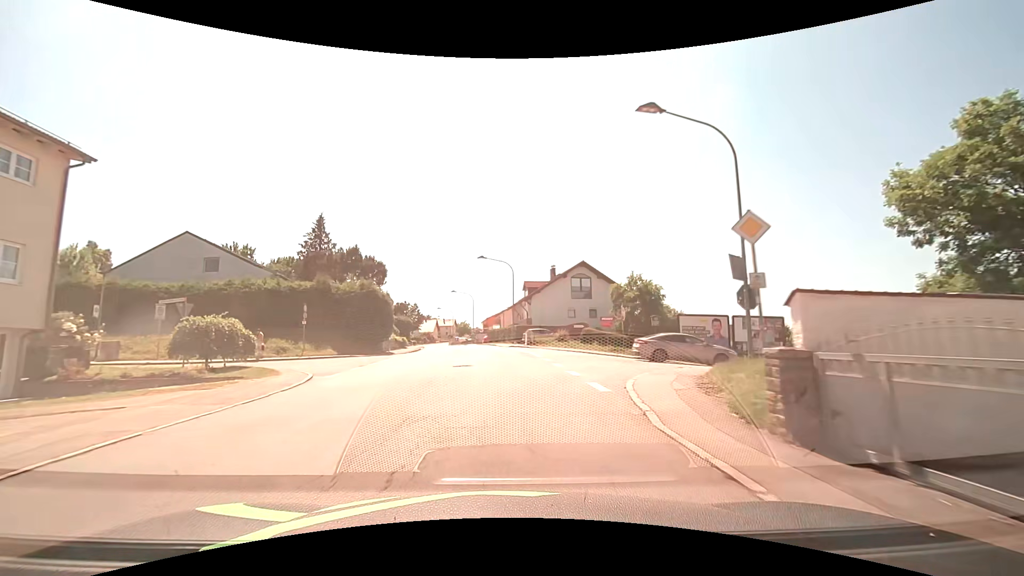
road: unclassified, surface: asphalt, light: Day
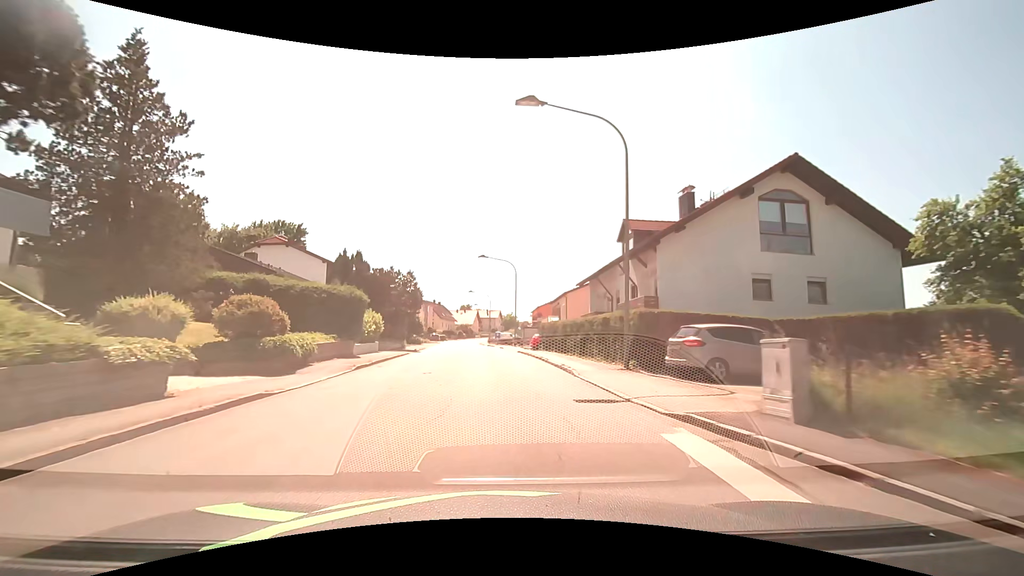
(-1.6, +36.0) m; -5°
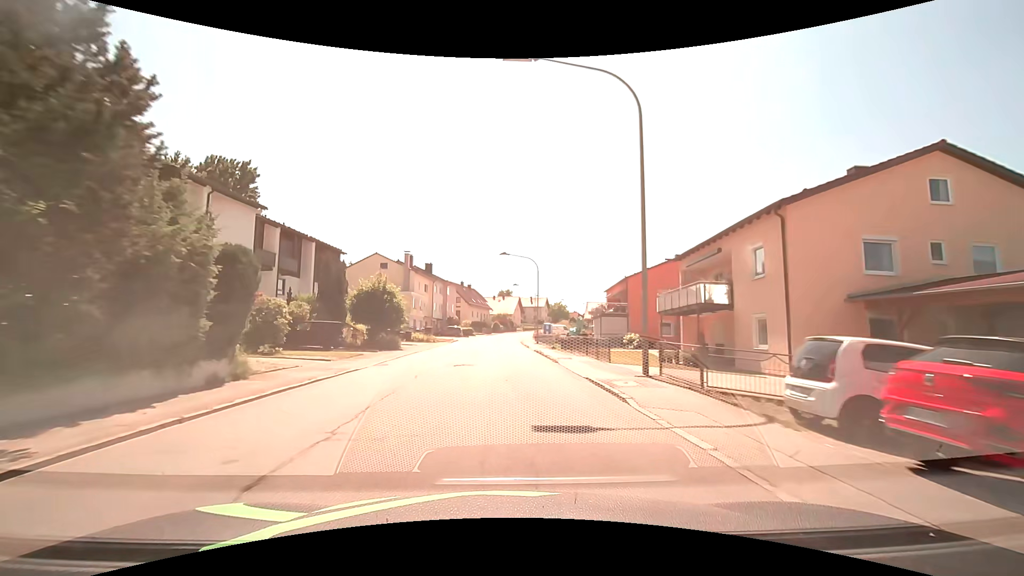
(-1.8, +37.0) m; -5°
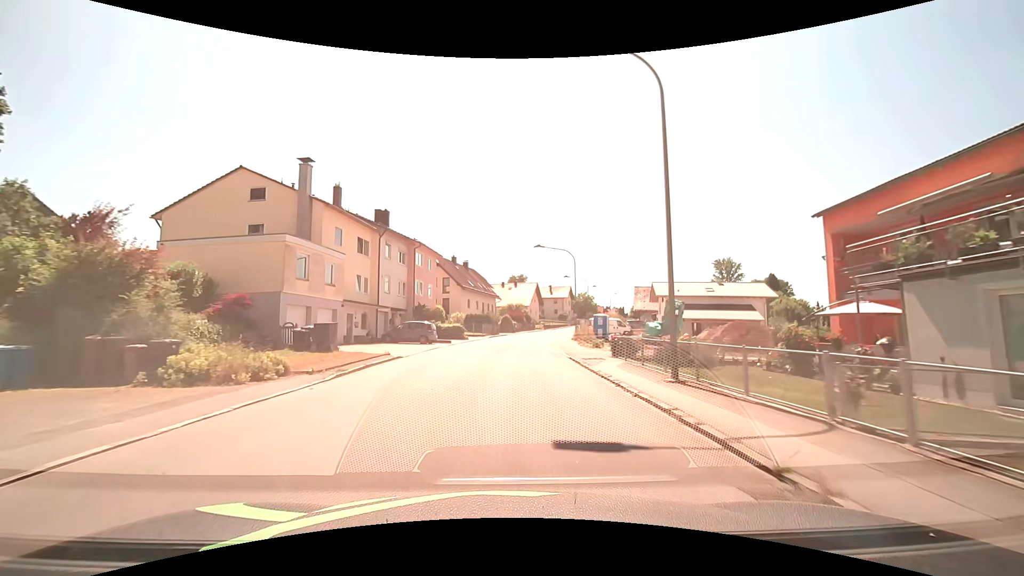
(-0.7, +38.1) m; -1°
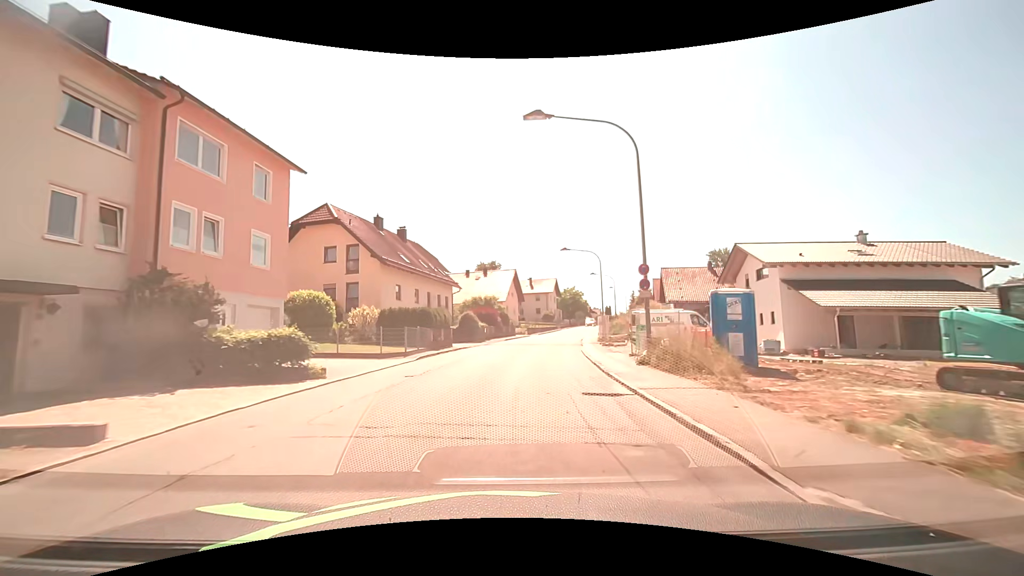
(+0.8, +30.5) m; +3°
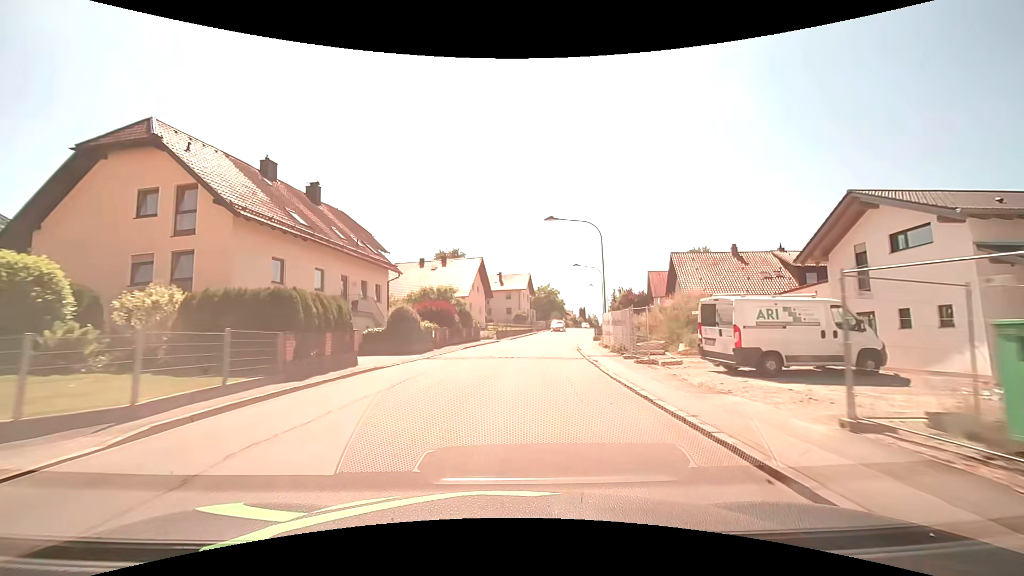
(+0.5, +15.1) m; +4°
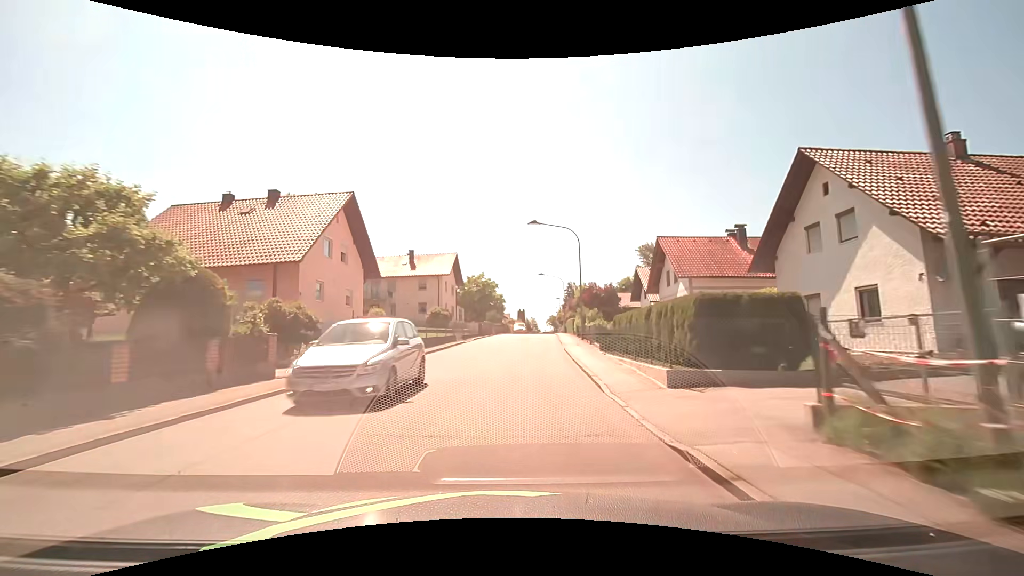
(+2.1, +30.1) m; +8°
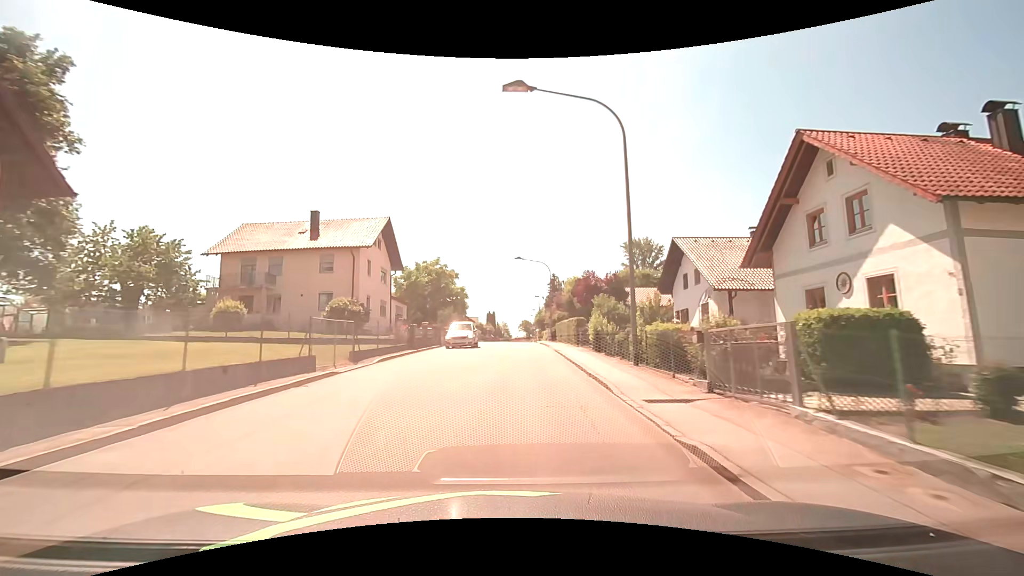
(+0.7, +22.6) m; +3°
(0, +10) (0, +20) (+1, +30) (+1, +40) (+1, +50) (+2, +60) (+2, +70) (+2, +80) (+3, +90) (+3, +100) m
